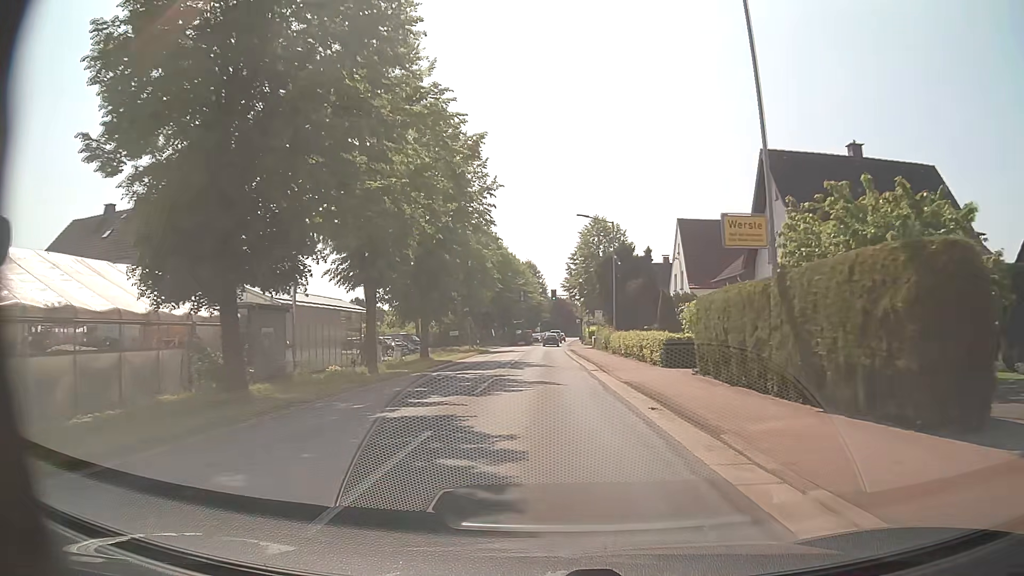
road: secondary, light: Day
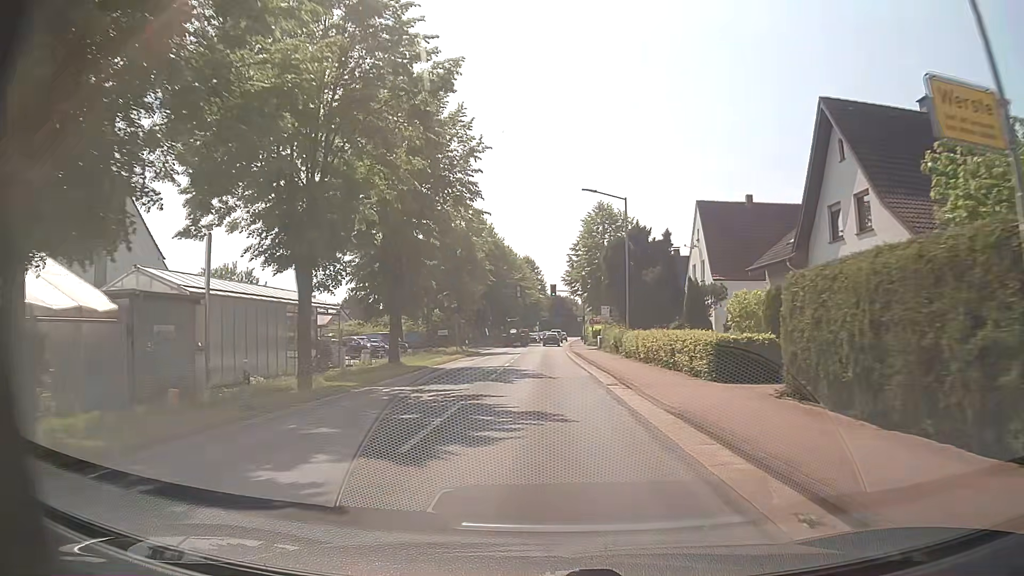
(0.0, +7.7) m; 0°
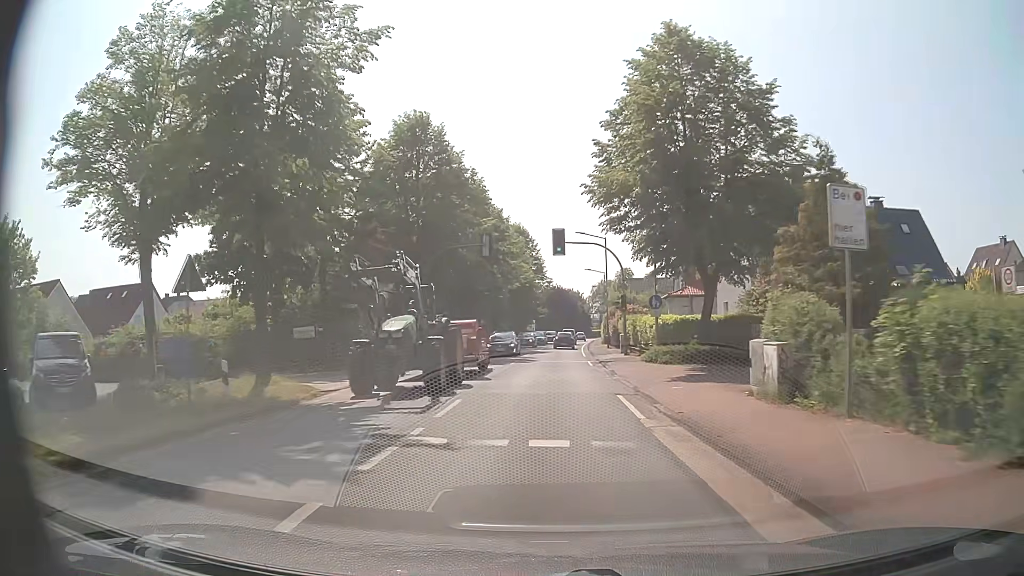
(0.0, +40.2) m; 0°
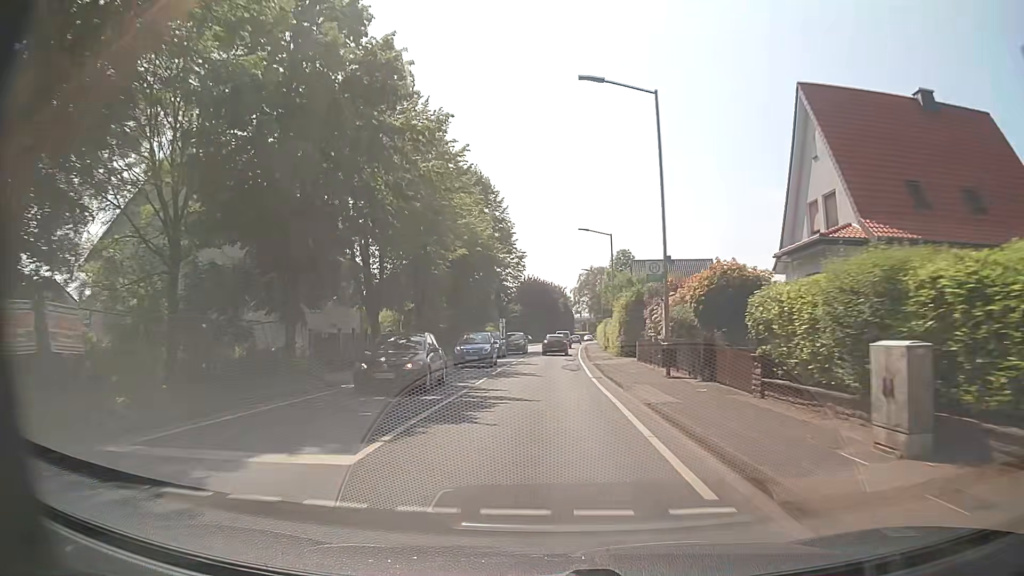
(+0.6, +33.2) m; +2°
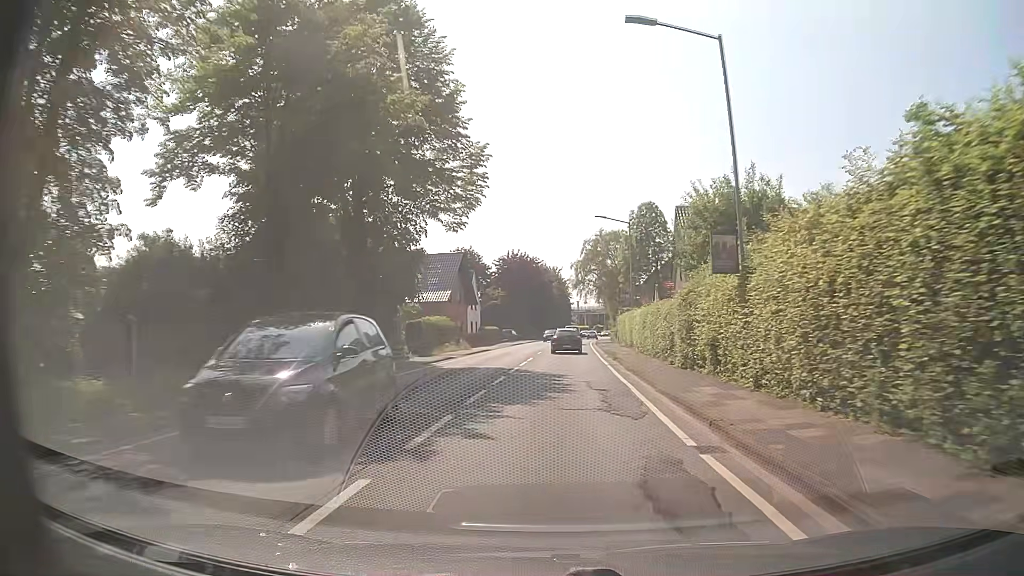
(+0.2, +33.4) m; +1°
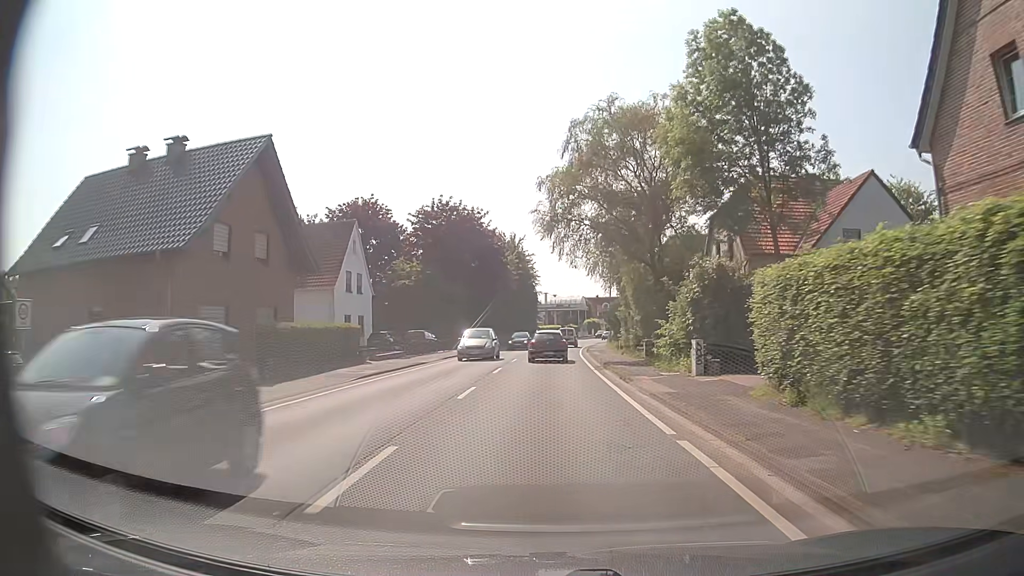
(+0.7, +42.4) m; +3°
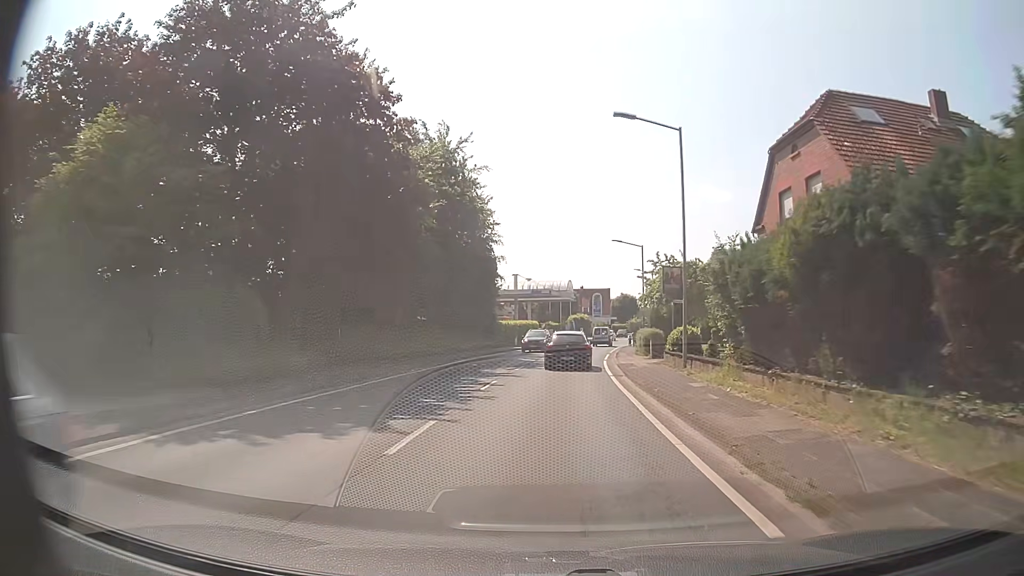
(+0.2, +41.5) m; +2°
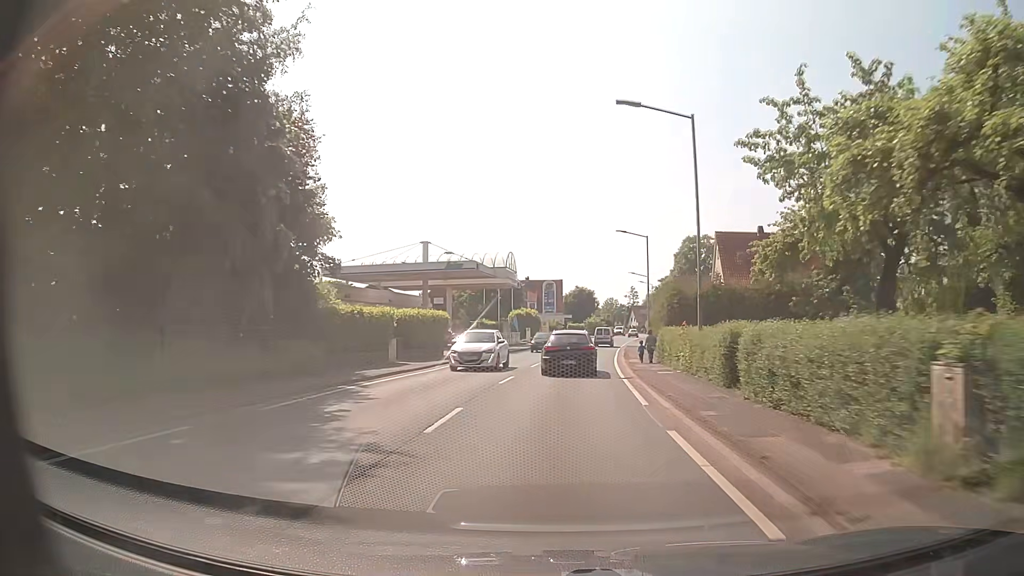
(+1.4, +33.4) m; +5°
(0, +10) (+1, +20) (+1, +30) (+2, +40) (+3, +50) (+5, +60) (+6, +70) (+8, +80) (+9, +89) (+11, +99) m
